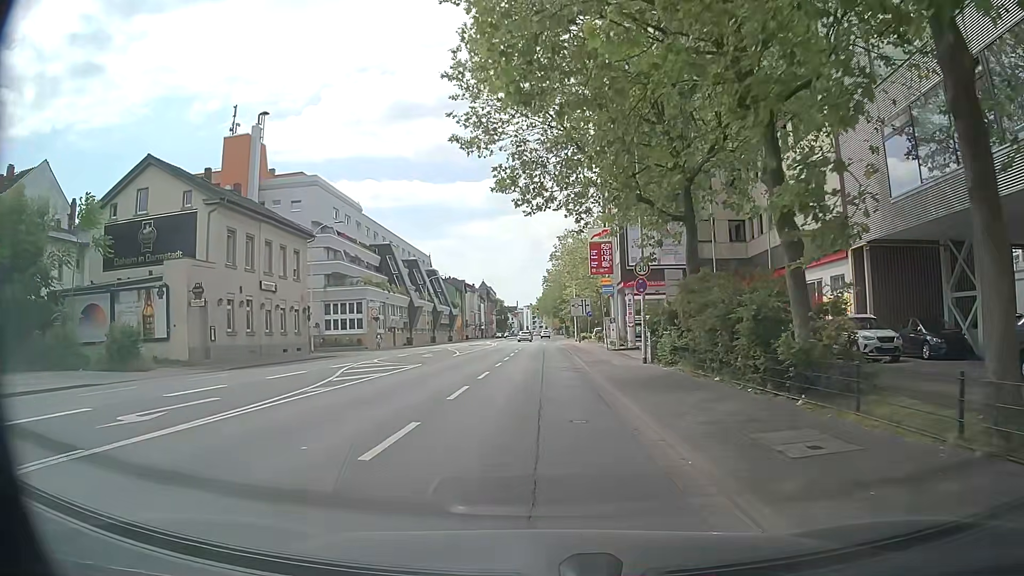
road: primary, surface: asphalt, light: Day
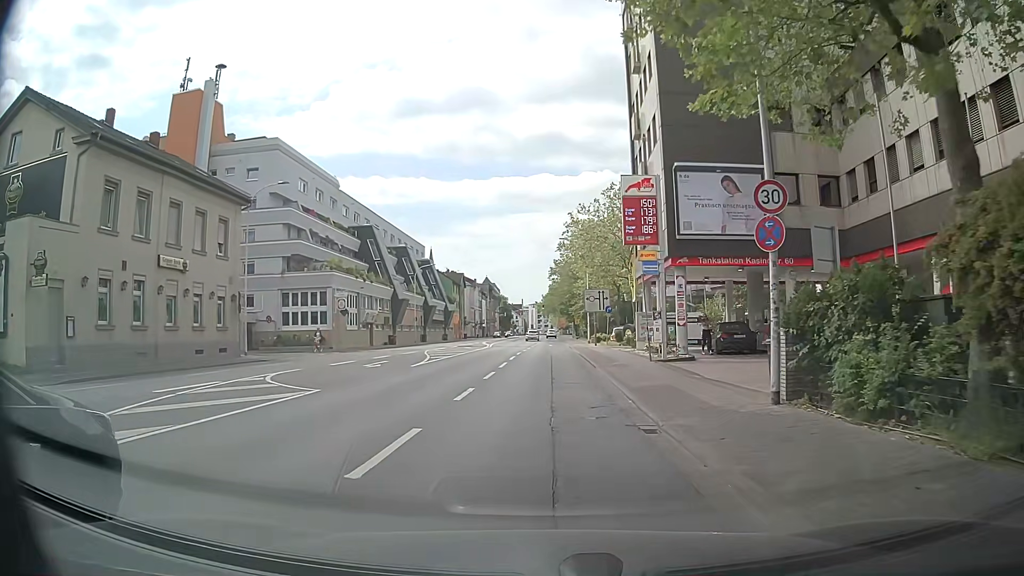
(-0.2, +13.4) m; -2°
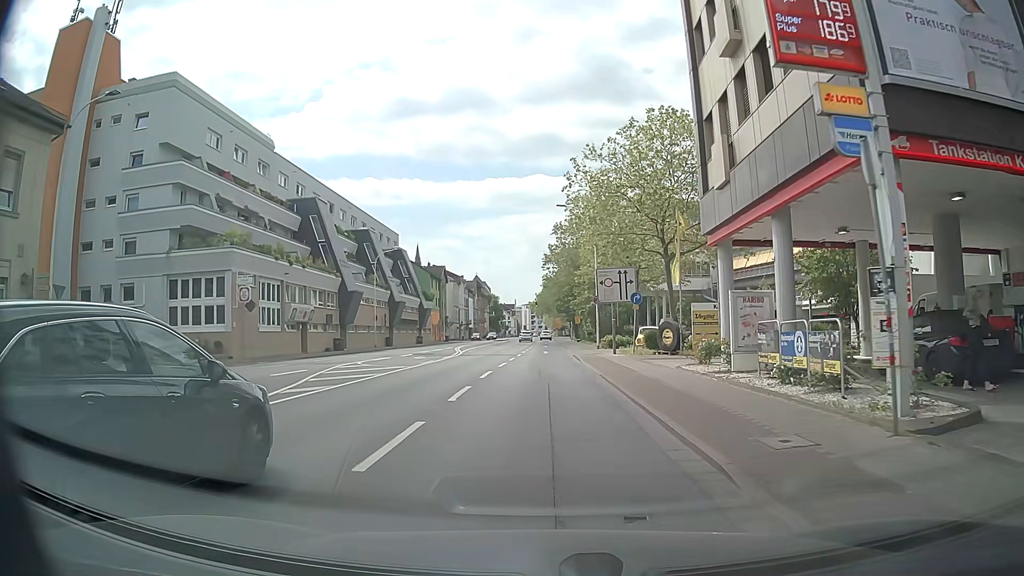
(+0.3, +17.9) m; +1°
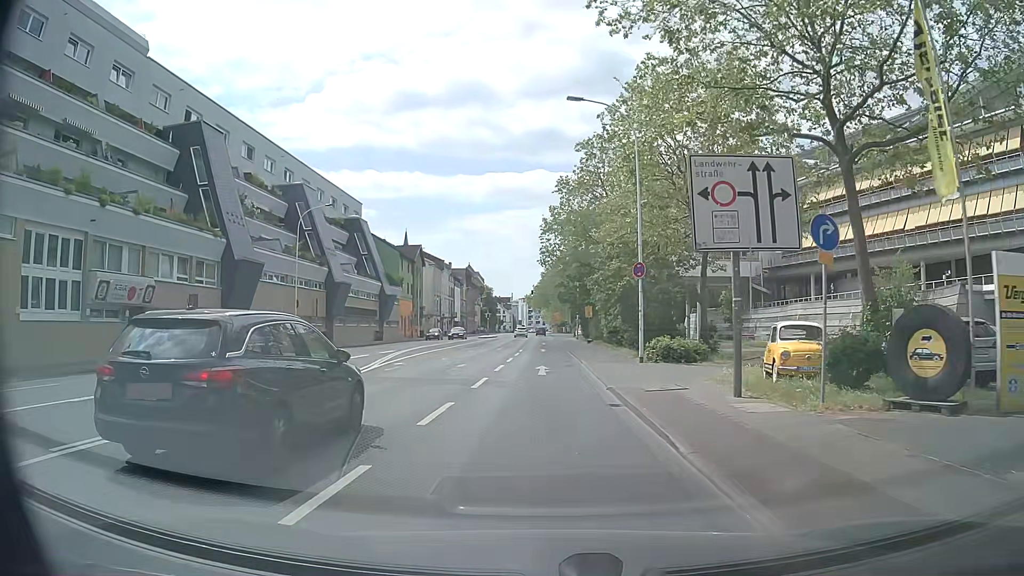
(+0.1, +22.3) m; -1°
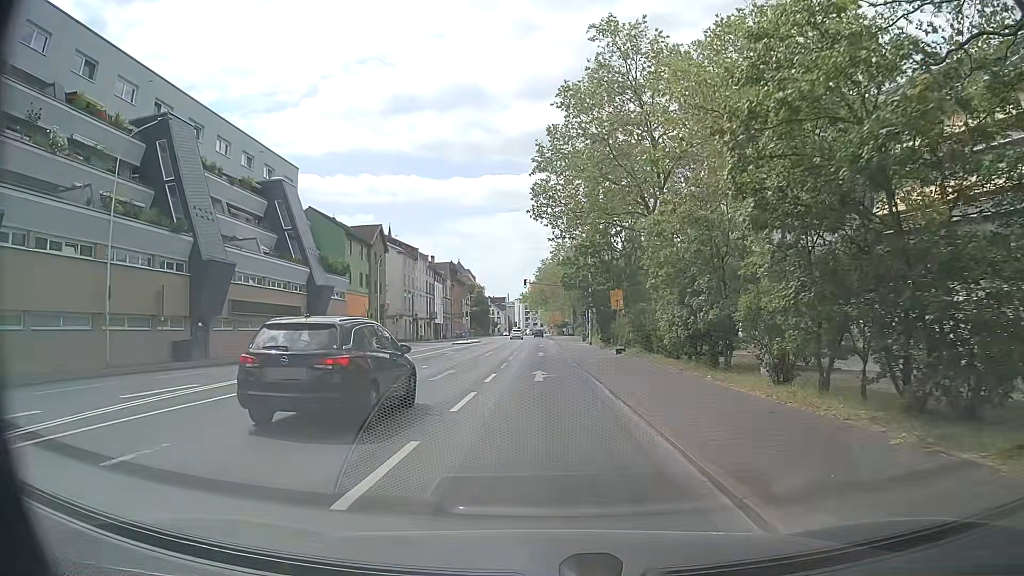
(+0.5, +22.6) m; +1°
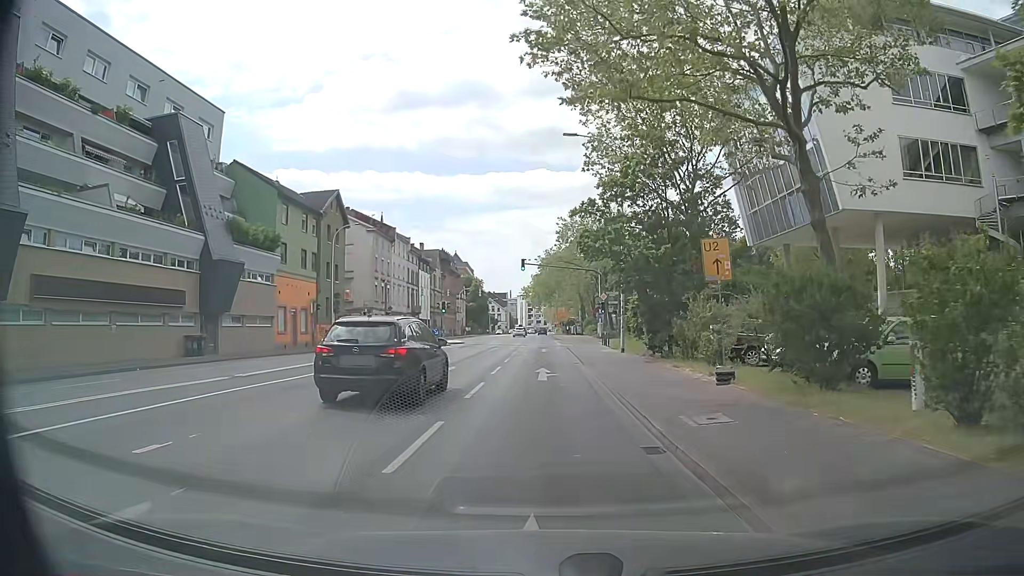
(-0.1, +18.0) m; 0°
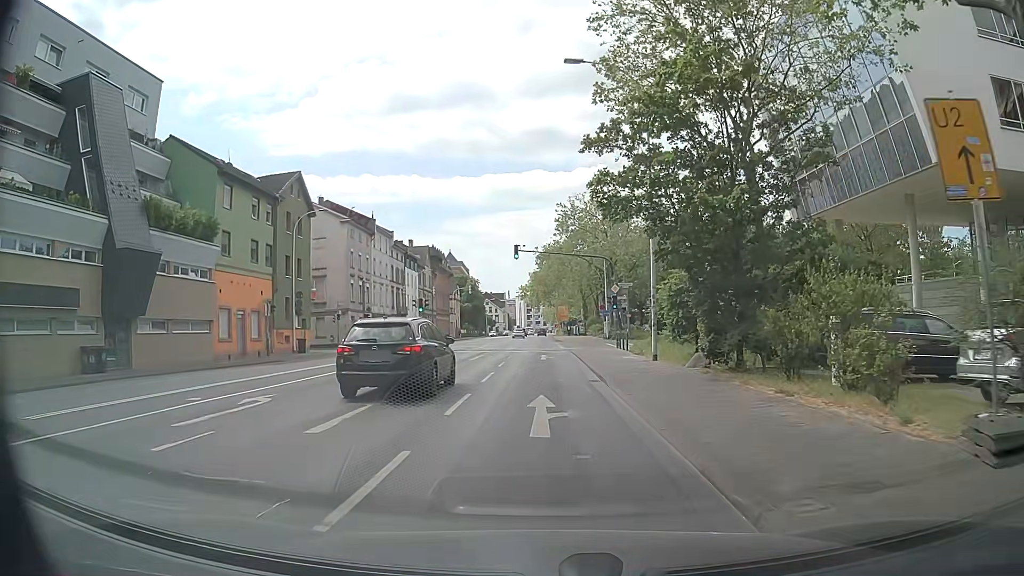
(-0.1, +9.0) m; 0°
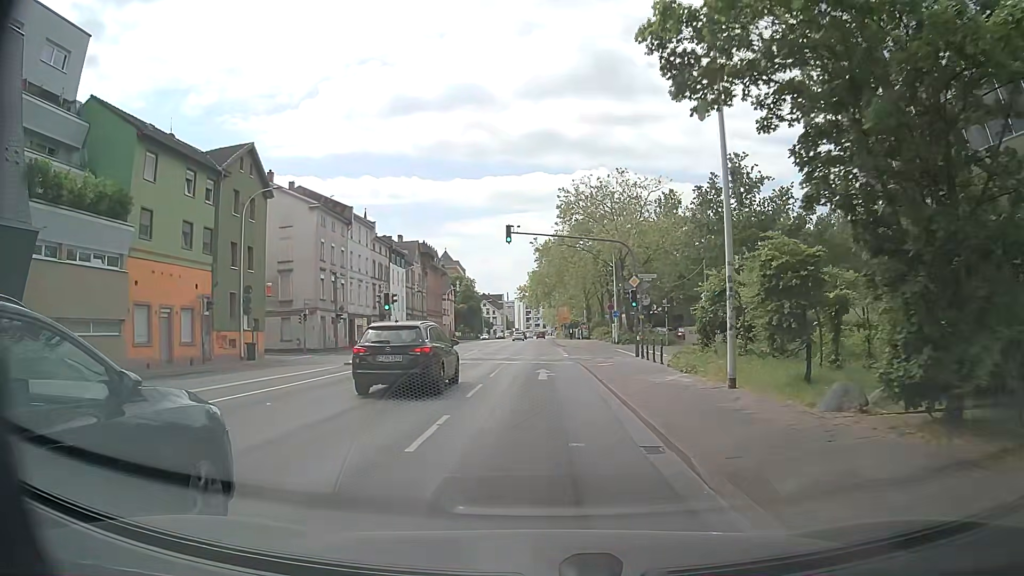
(0.0, +9.0) m; 0°
(0, +10) (0, +20) (0, +30) (0, +40) (0, +50) (-1, +60) (-1, +70) (-1, +80) (-1, +90) (-1, +100) m
